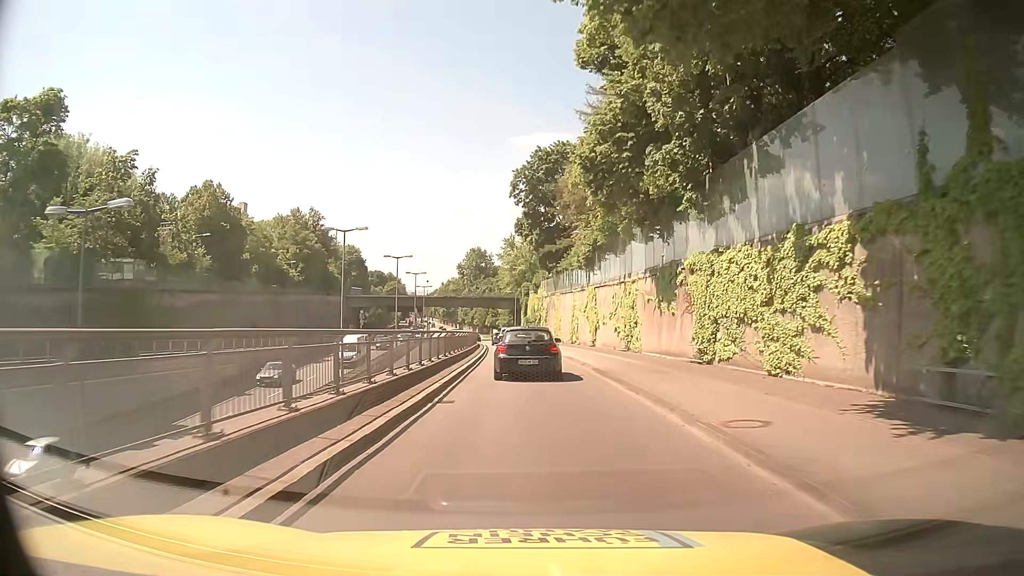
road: trunk_link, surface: asphalt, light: Day
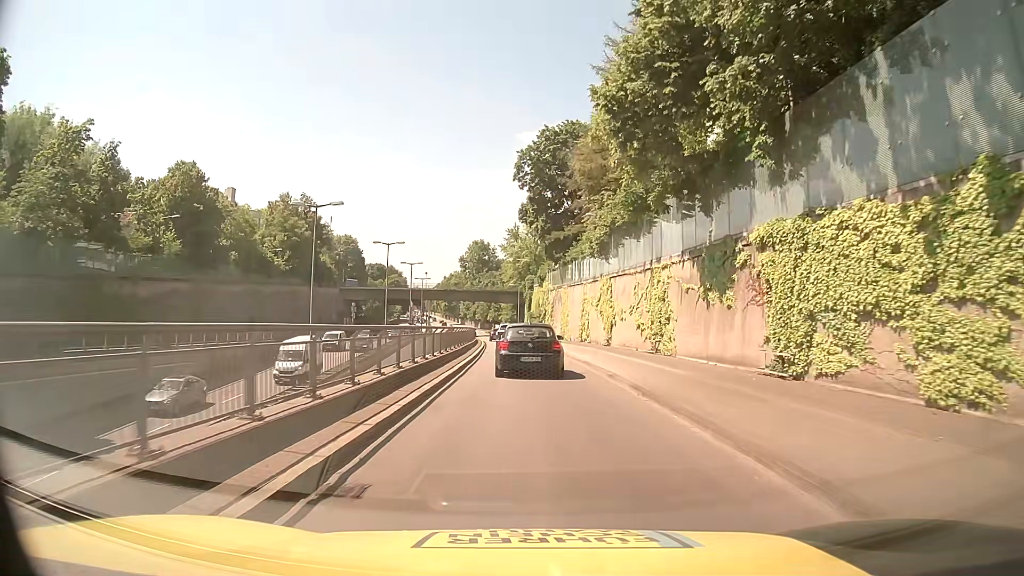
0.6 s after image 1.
(0.0, +7.3) m; +1°
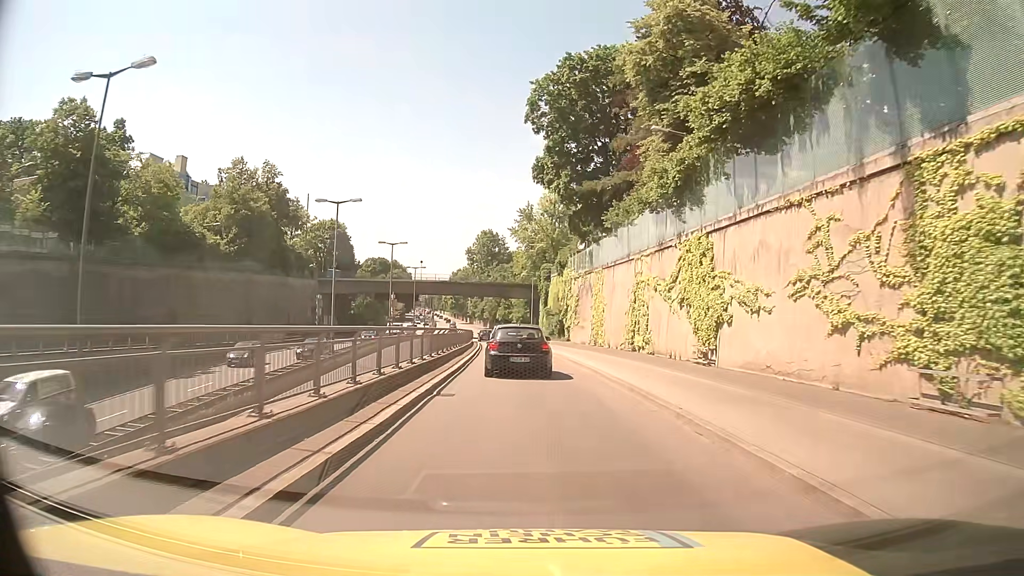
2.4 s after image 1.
(-0.7, +22.1) m; -2°
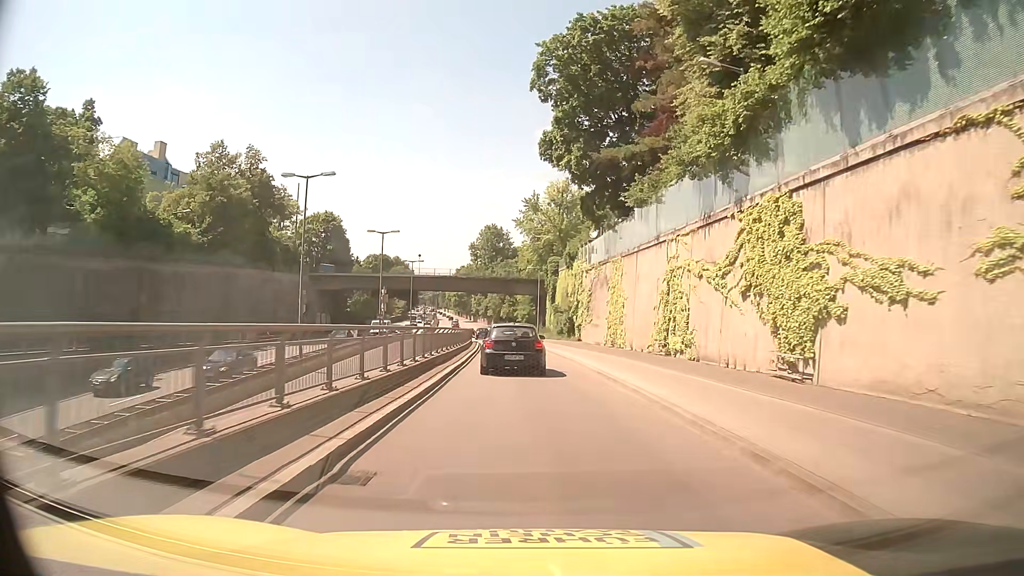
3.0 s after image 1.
(-0.1, +7.5) m; -1°
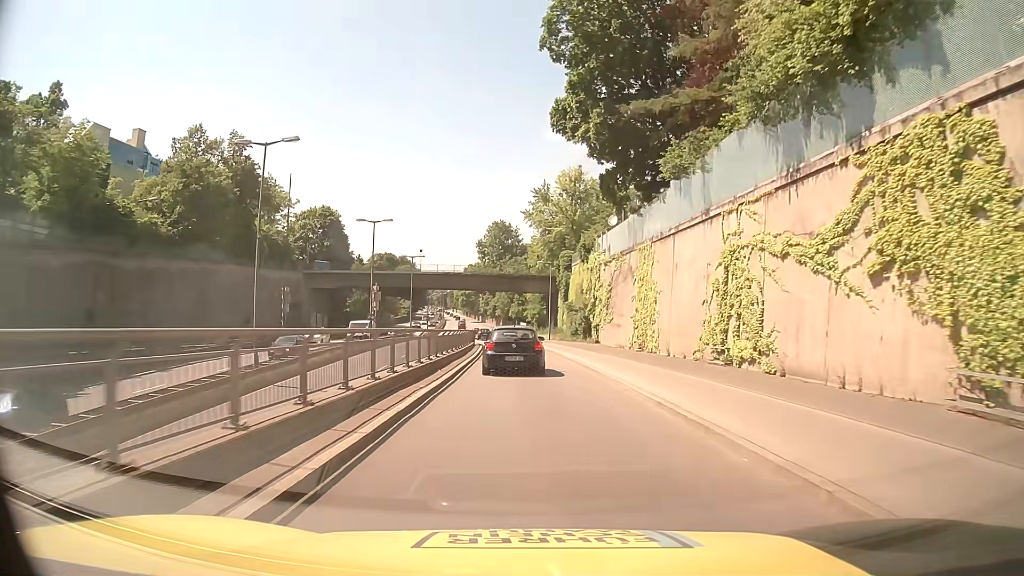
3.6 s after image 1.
(0.0, +7.5) m; 0°
